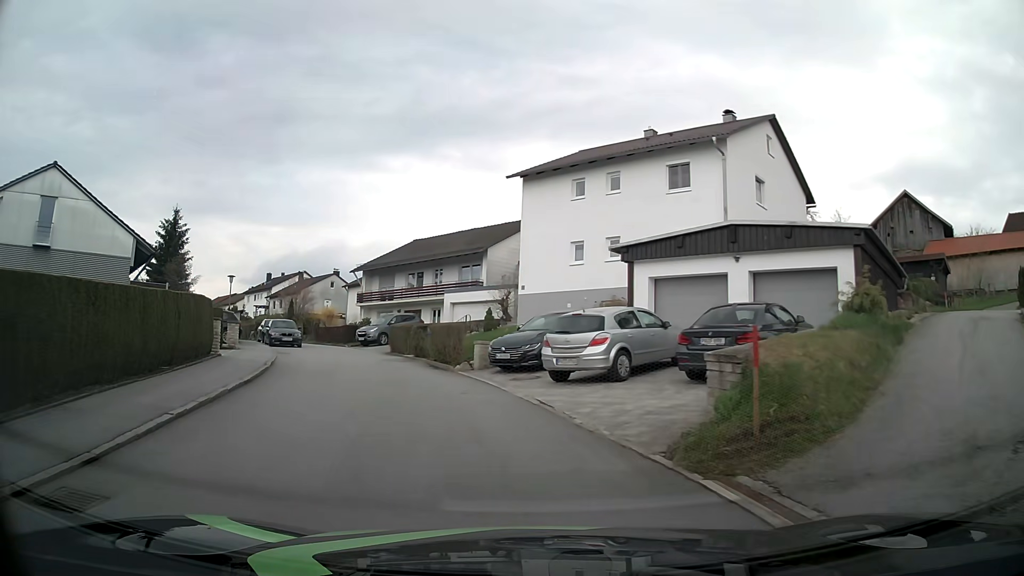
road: residential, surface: asphalt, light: Day
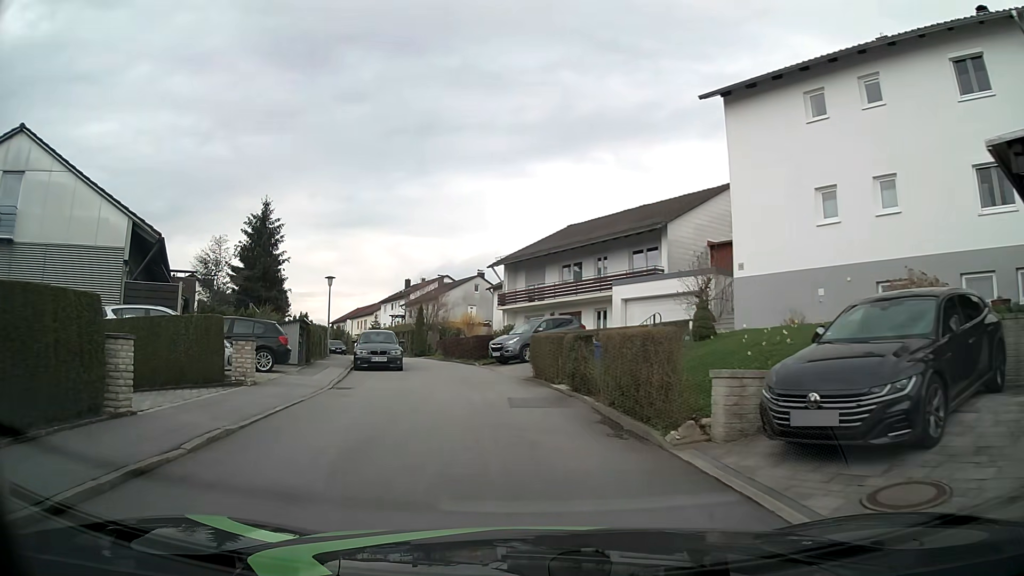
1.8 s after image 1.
(-1.4, +11.2) m; -14°
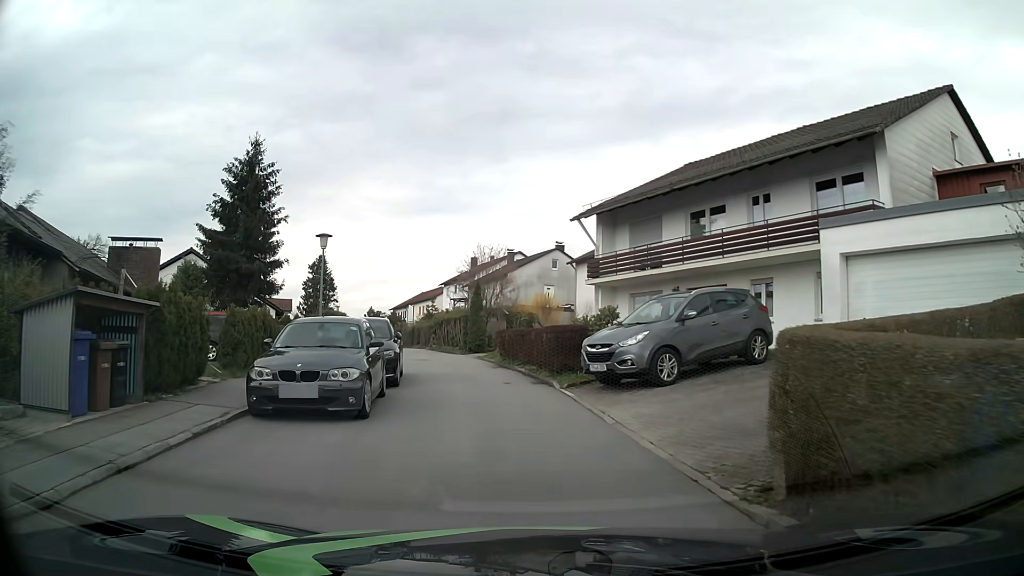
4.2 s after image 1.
(-0.9, +14.2) m; -7°
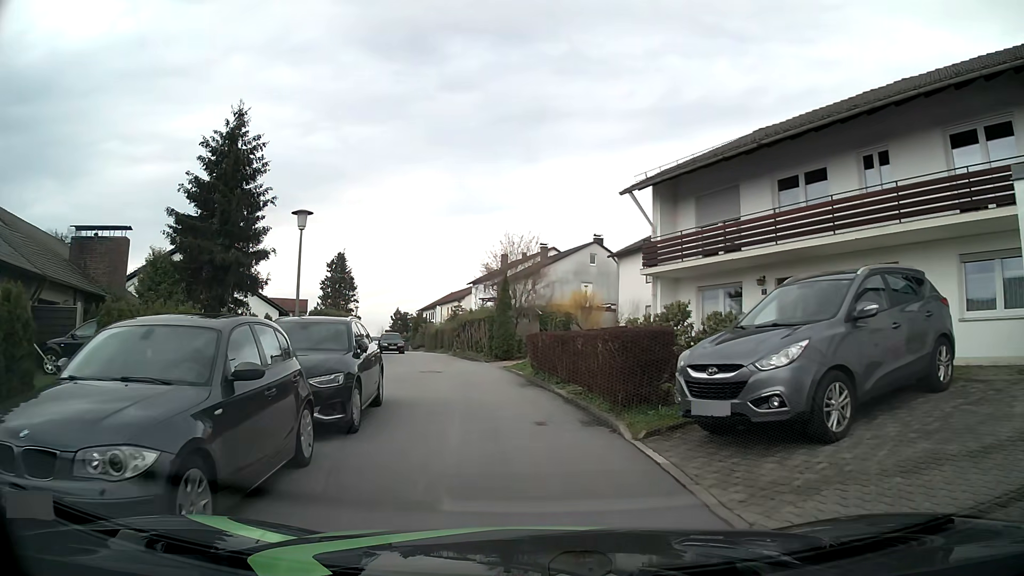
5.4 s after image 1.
(0.0, +5.7) m; -1°
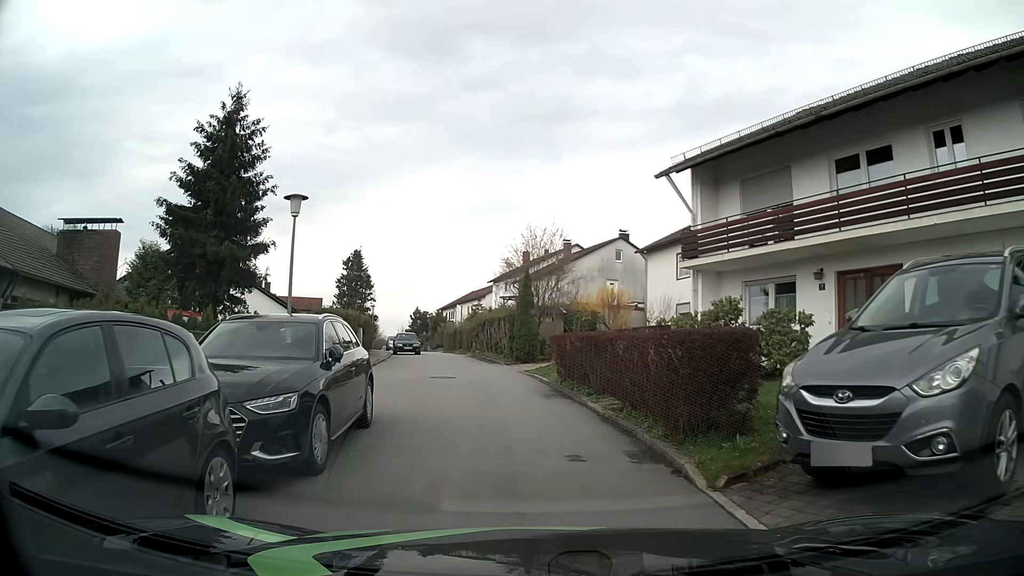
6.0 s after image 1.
(-0.1, +2.3) m; -1°
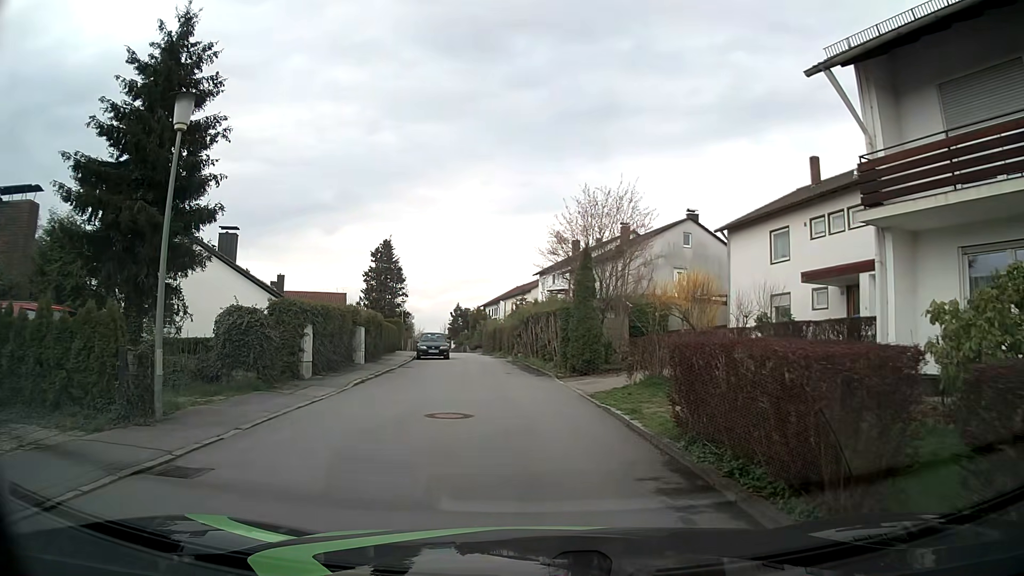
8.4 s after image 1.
(-0.5, +8.2) m; -5°
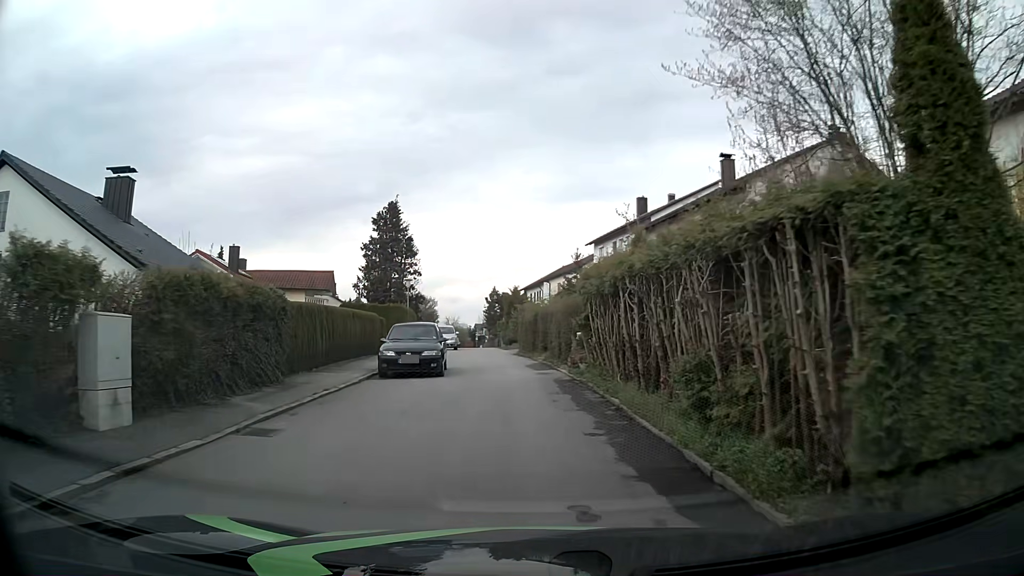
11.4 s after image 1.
(-0.7, +17.4) m; -3°
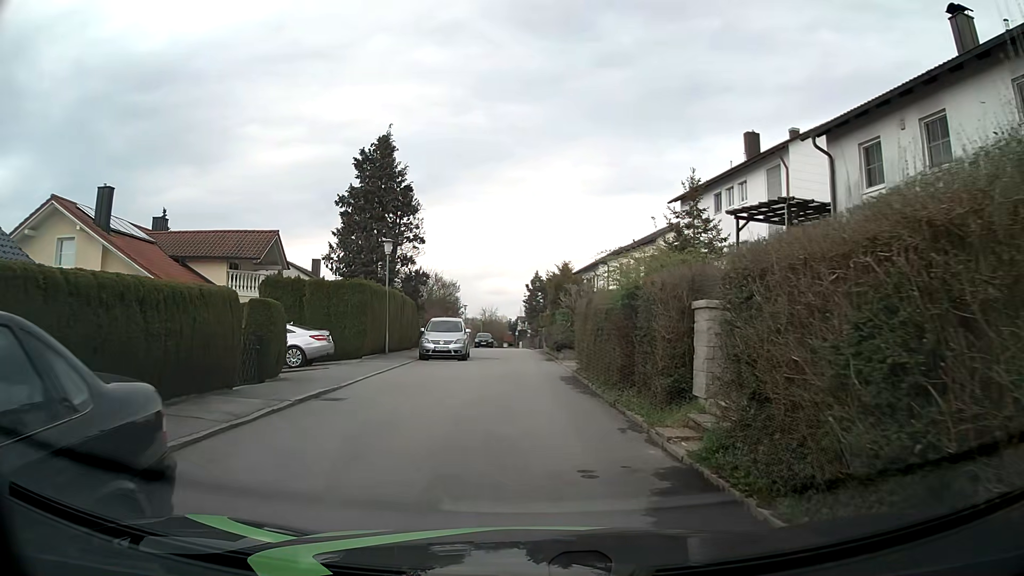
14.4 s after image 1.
(-0.7, +17.6) m; -4°
